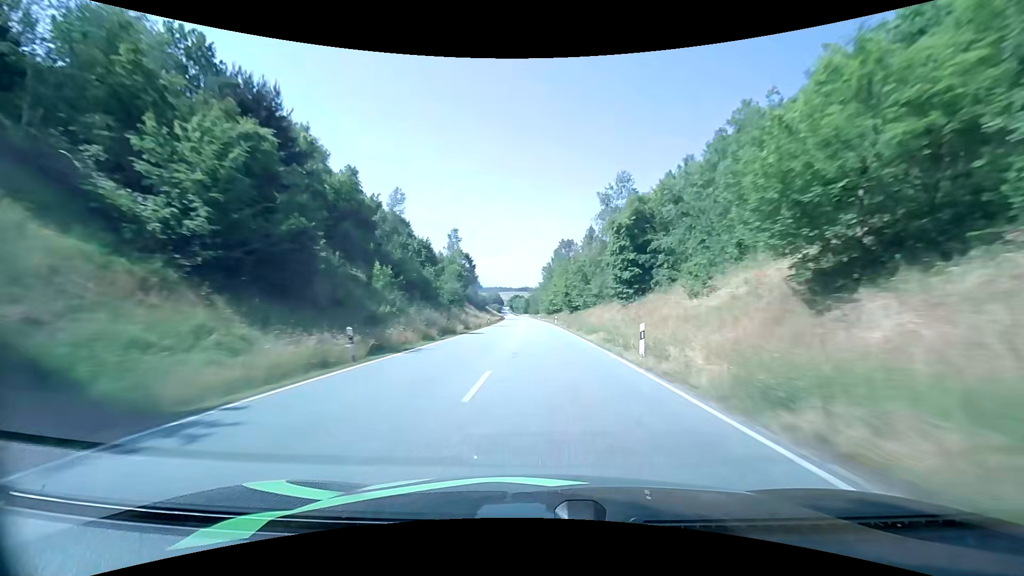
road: primary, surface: asphalt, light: Day
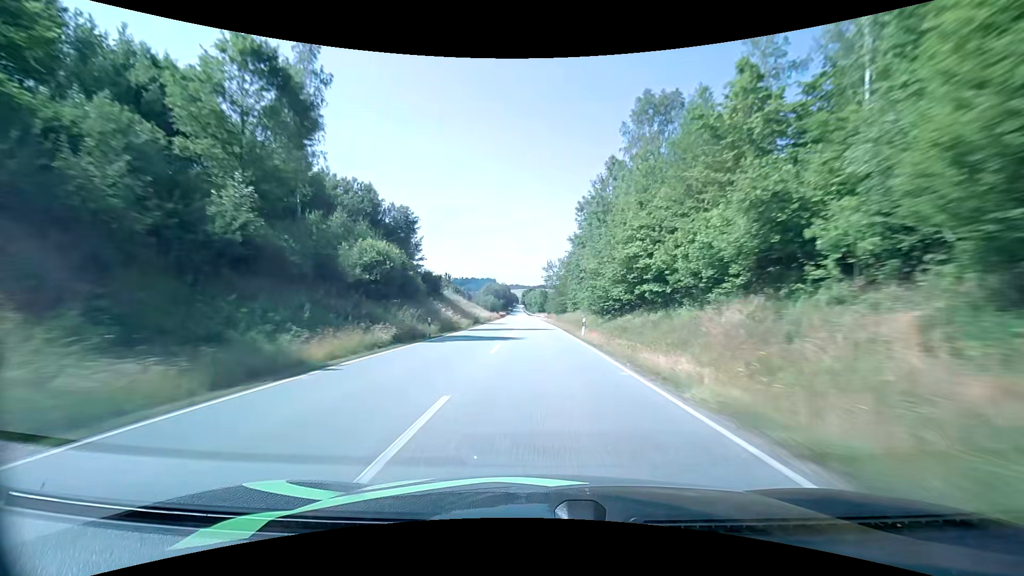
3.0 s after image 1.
(-1.3, +86.8) m; -2°
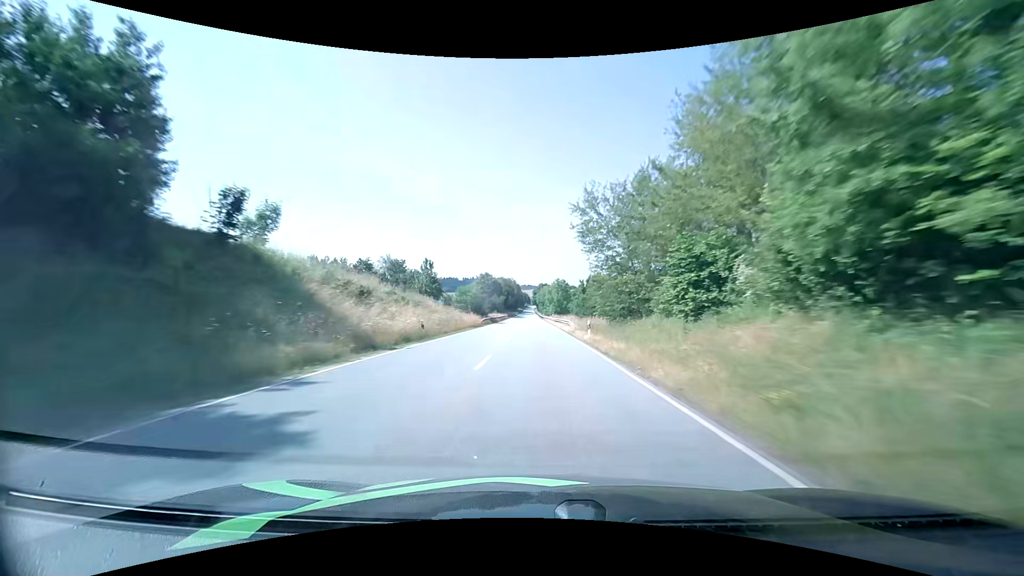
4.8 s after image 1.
(-0.7, +52.0) m; -1°
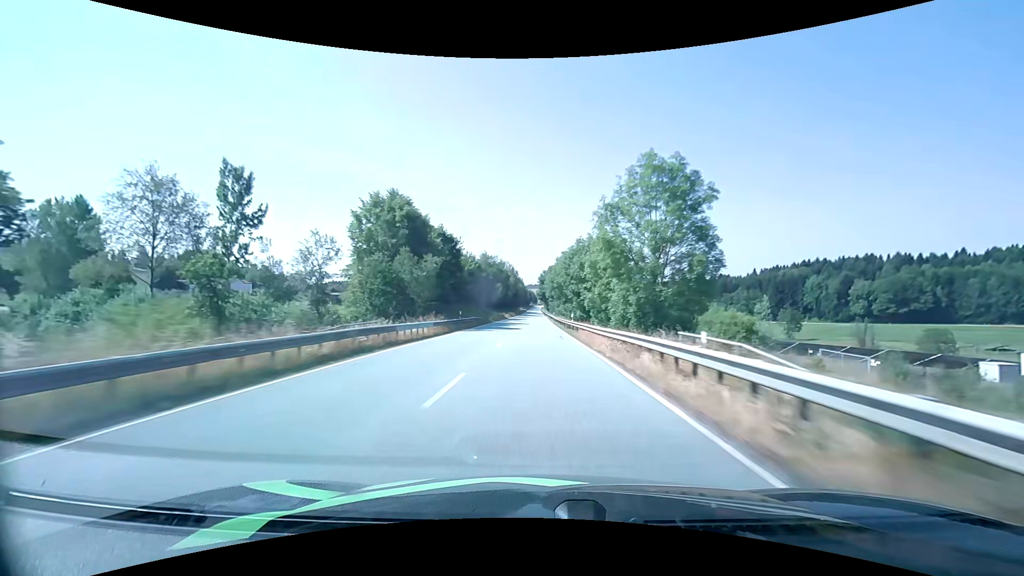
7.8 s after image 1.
(-1.0, +87.8) m; -1°
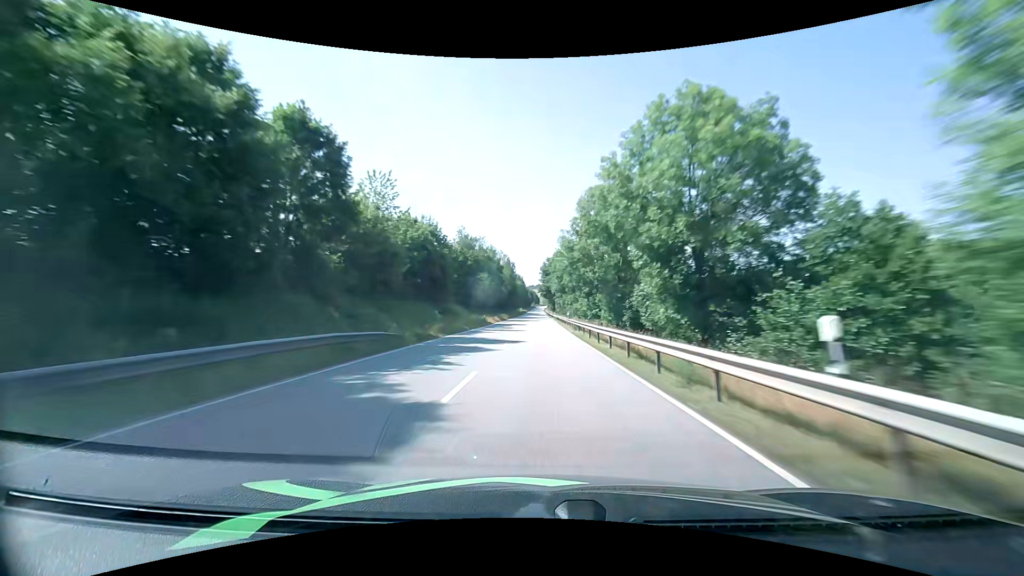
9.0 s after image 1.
(-0.2, +35.2) m; 0°
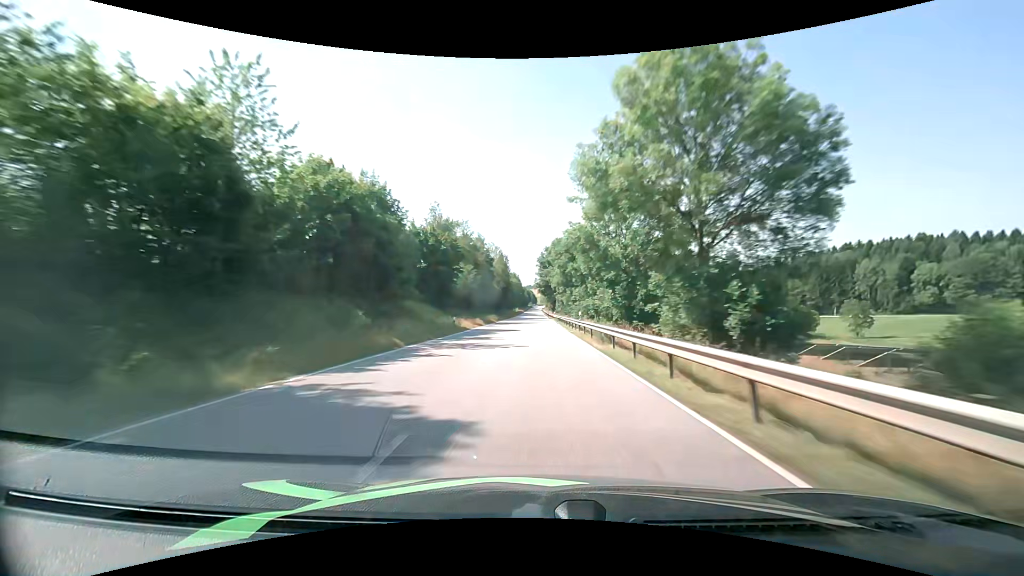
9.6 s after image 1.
(0.0, +17.6) m; 0°
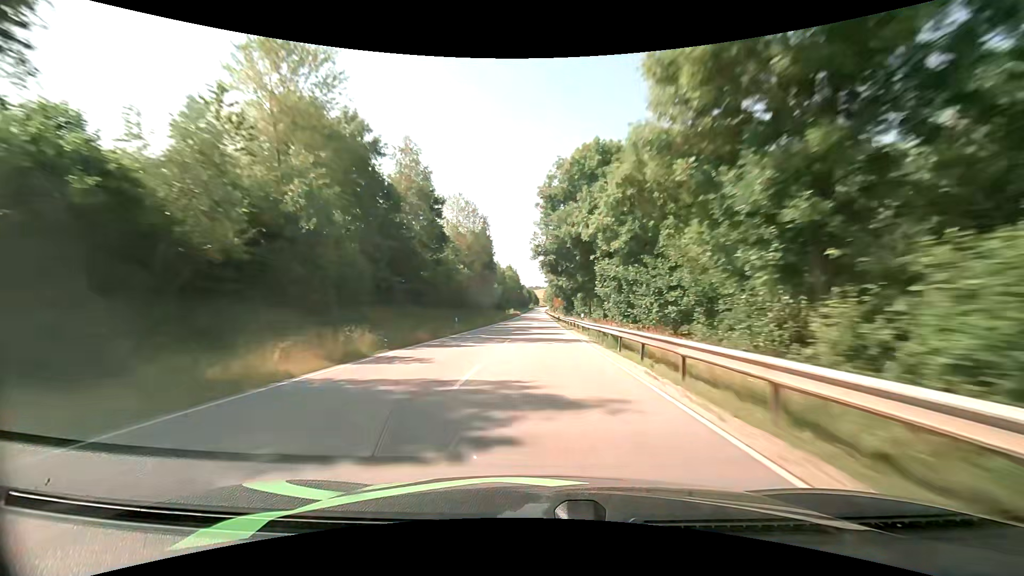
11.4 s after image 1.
(0.0, +52.3) m; 0°
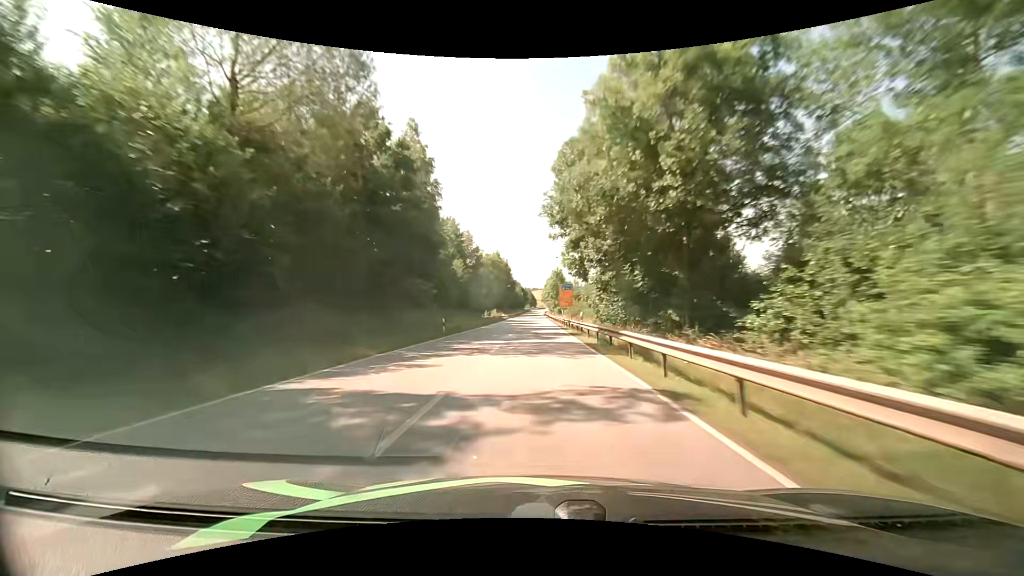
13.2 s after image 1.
(-0.2, +51.6) m; 0°
(0, +10) (0, +20) (0, +30) (0, +40) (0, +50) (0, +60) (0, +70) (0, +80) (0, +90) (0, +100) m
